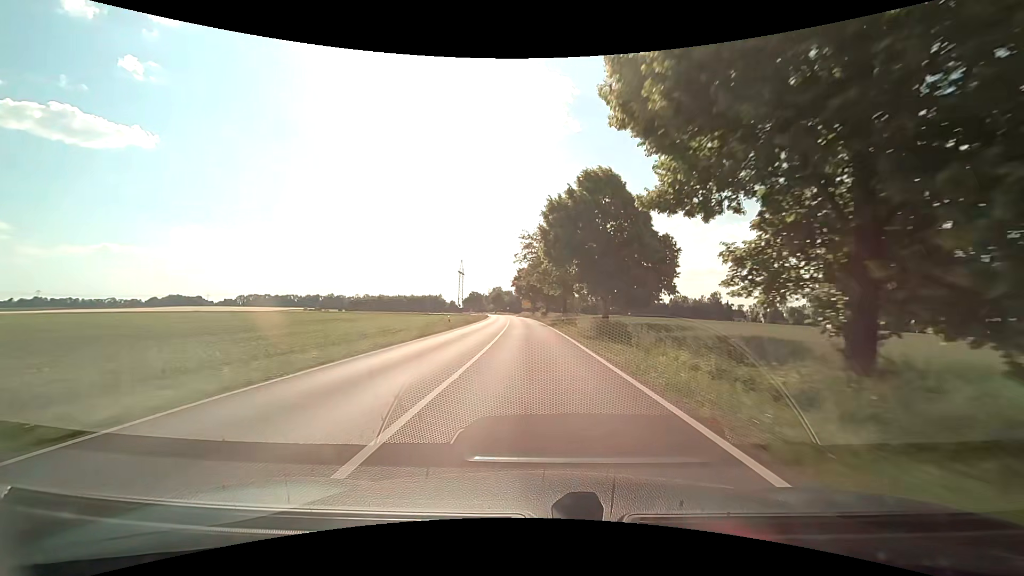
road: secondary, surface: asphalt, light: Day
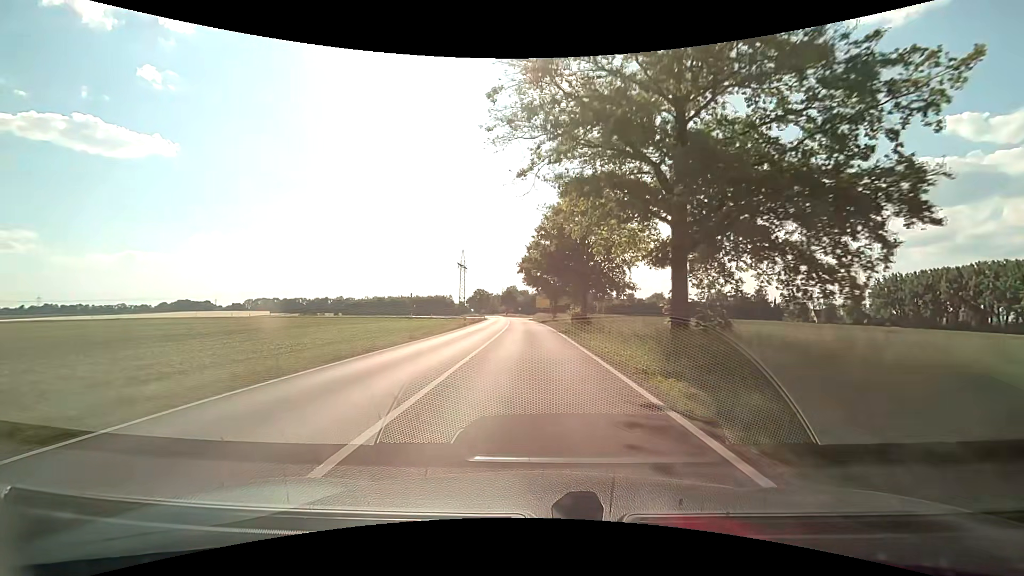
(-0.7, +41.7) m; -2°
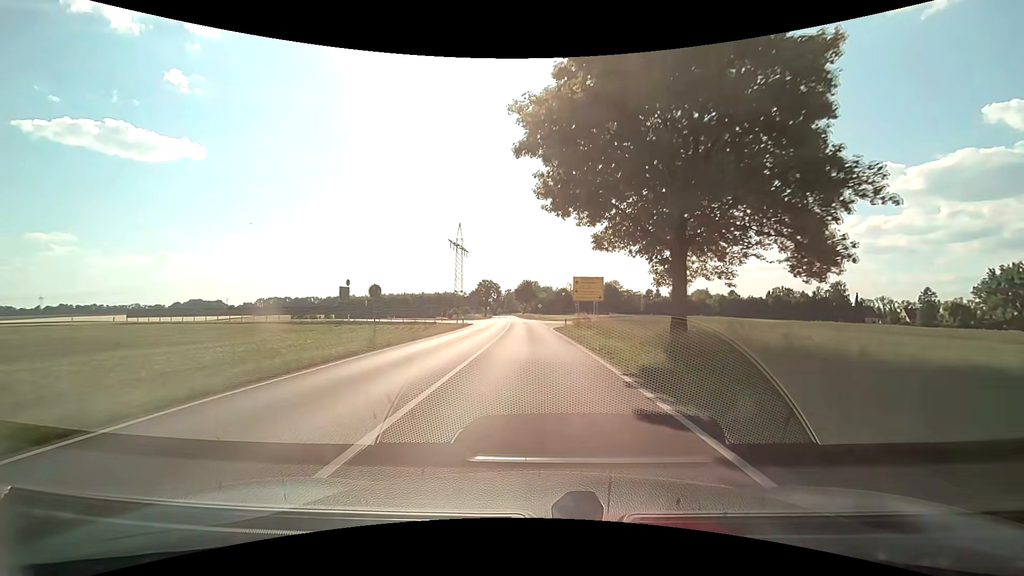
(-1.2, +52.5) m; -2°
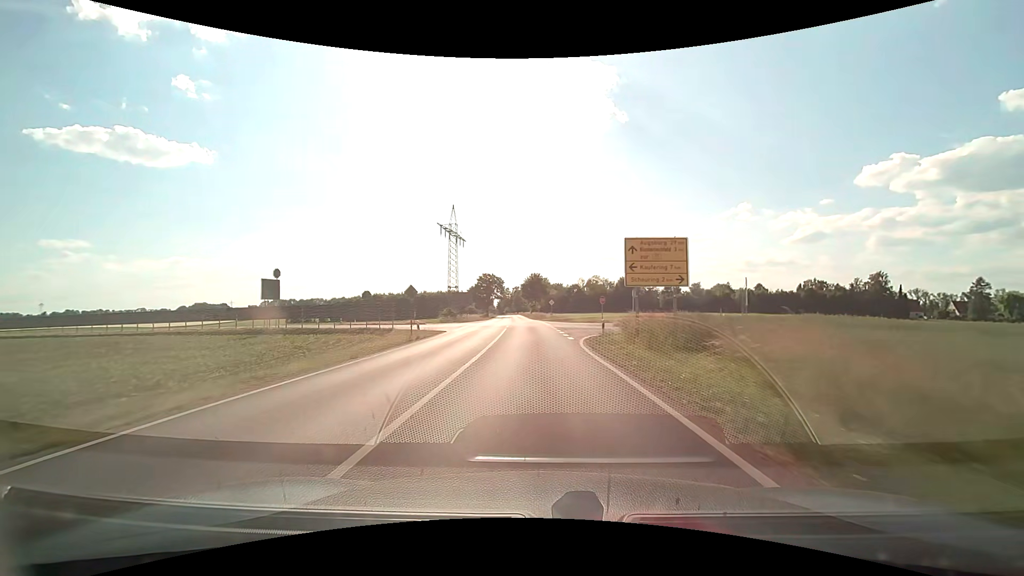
(-0.3, +21.2) m; -1°
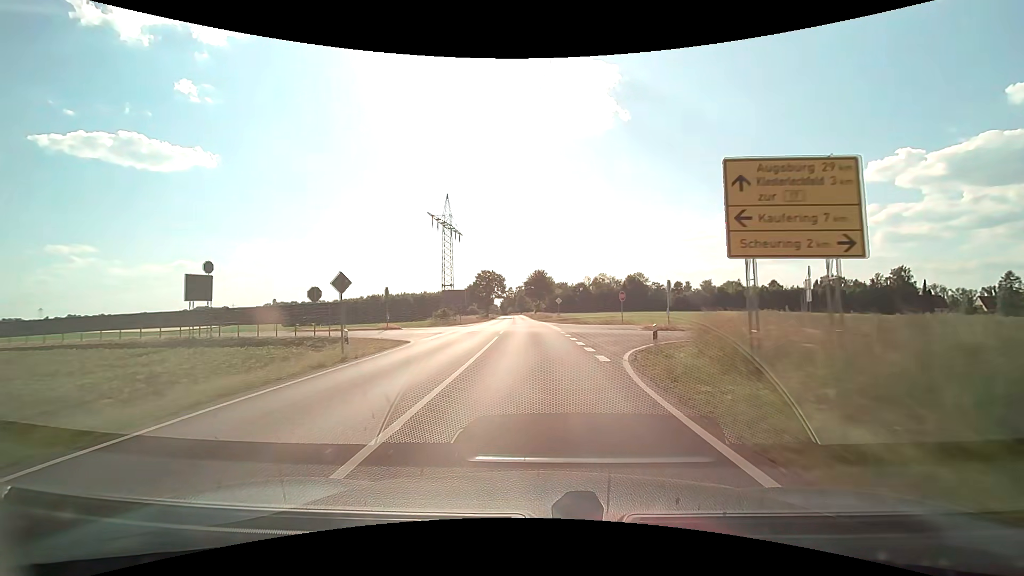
(0.0, +10.7) m; 0°
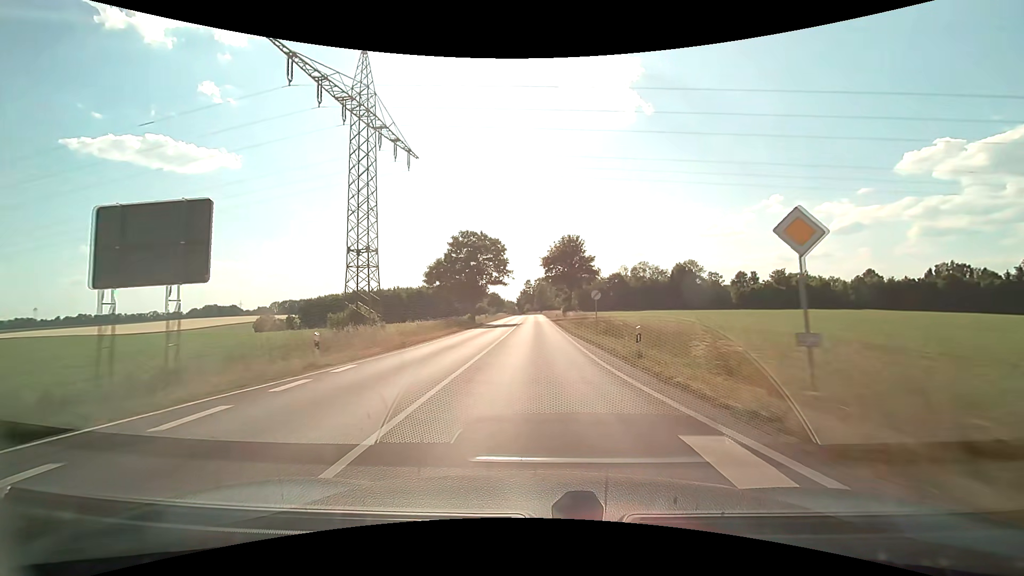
(-1.2, +53.8) m; -3°
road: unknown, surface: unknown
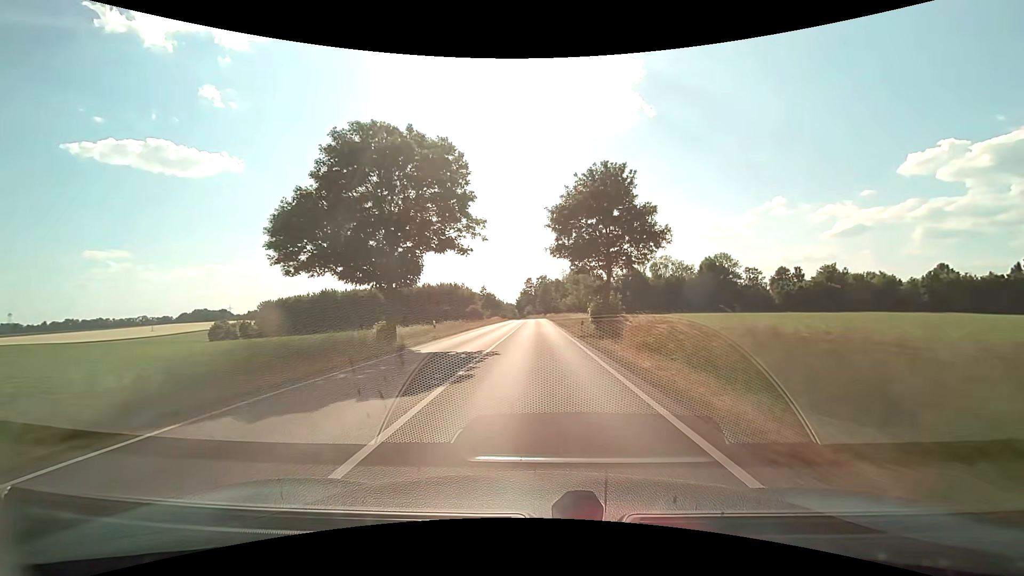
(-0.2, +34.3) m; 0°
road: secondary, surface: asphalt
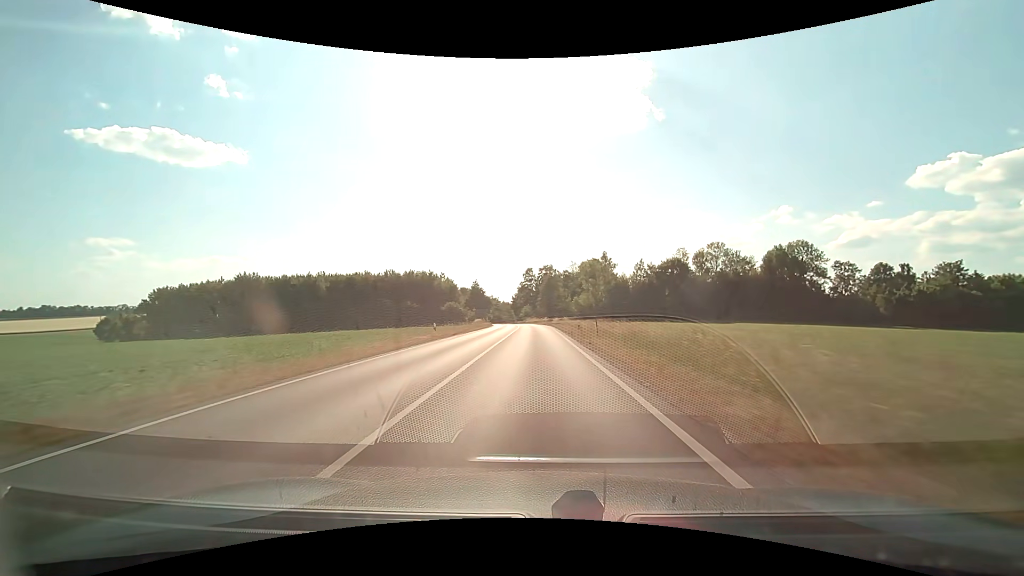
(-0.1, +50.4) m; 0°
(0, +10) (0, +20) (0, +30) (0, +40) (0, +50) (-1, +60) (-1, +70) (-1, +80) (-2, +90) (-3, +100) m
